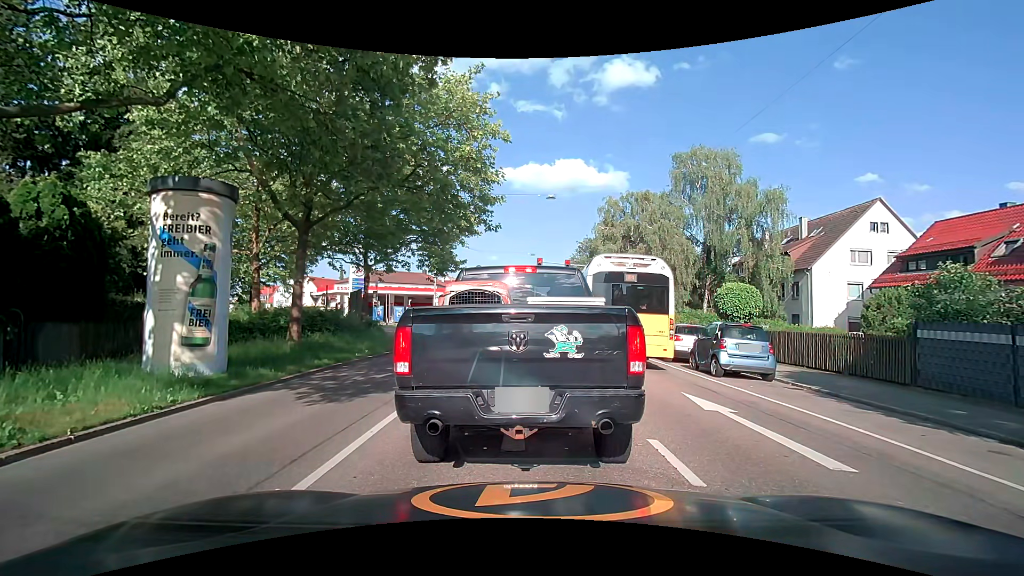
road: secondary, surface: asphalt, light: Day
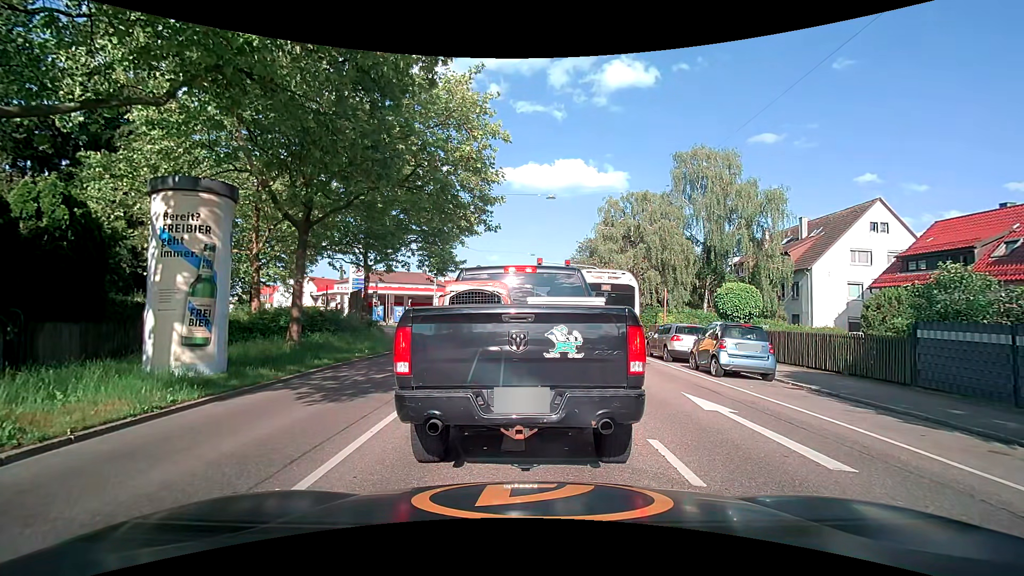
(0.0, 0.0) m; 0°
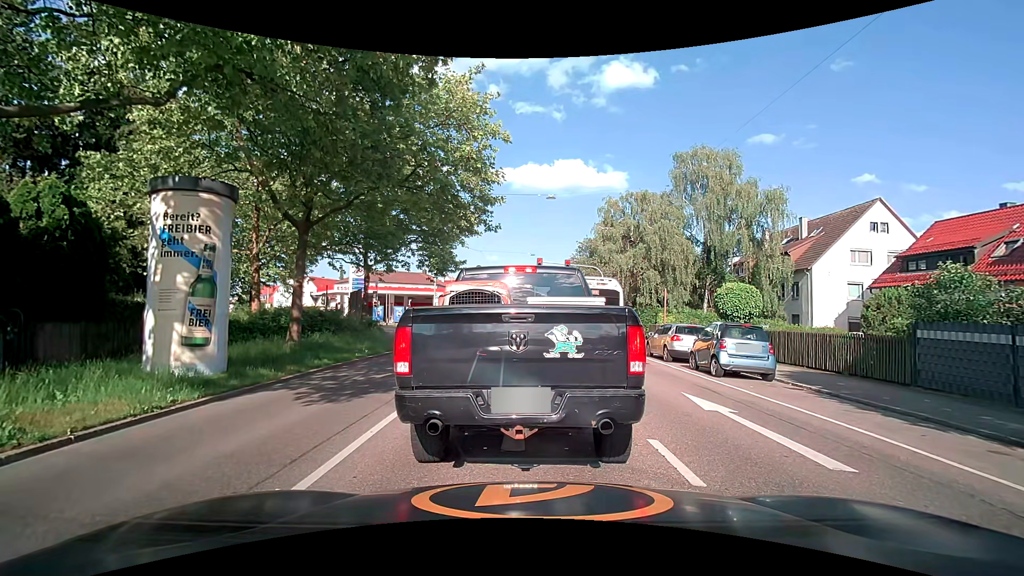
(0.0, 0.0) m; 0°
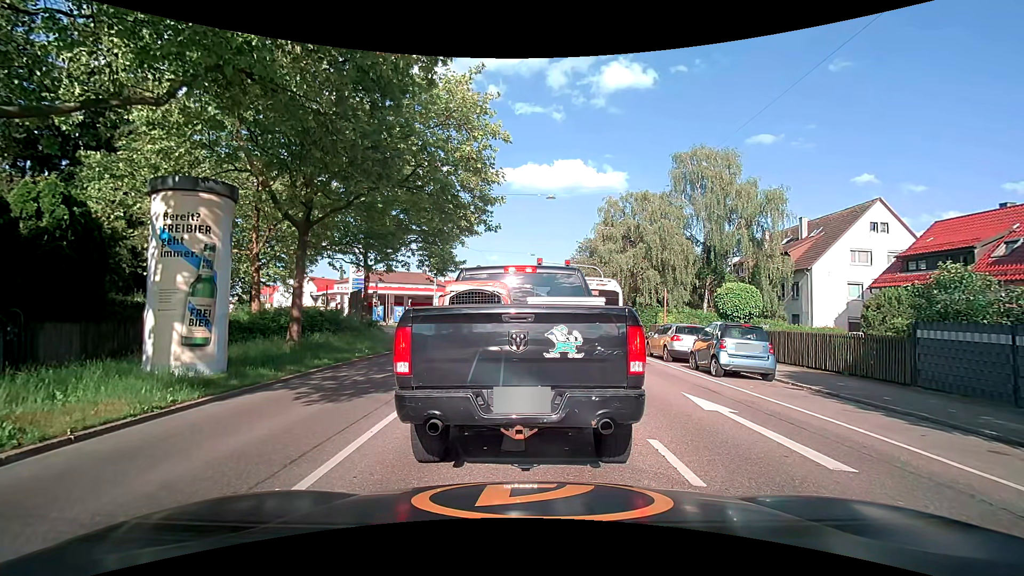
(0.0, 0.0) m; 0°
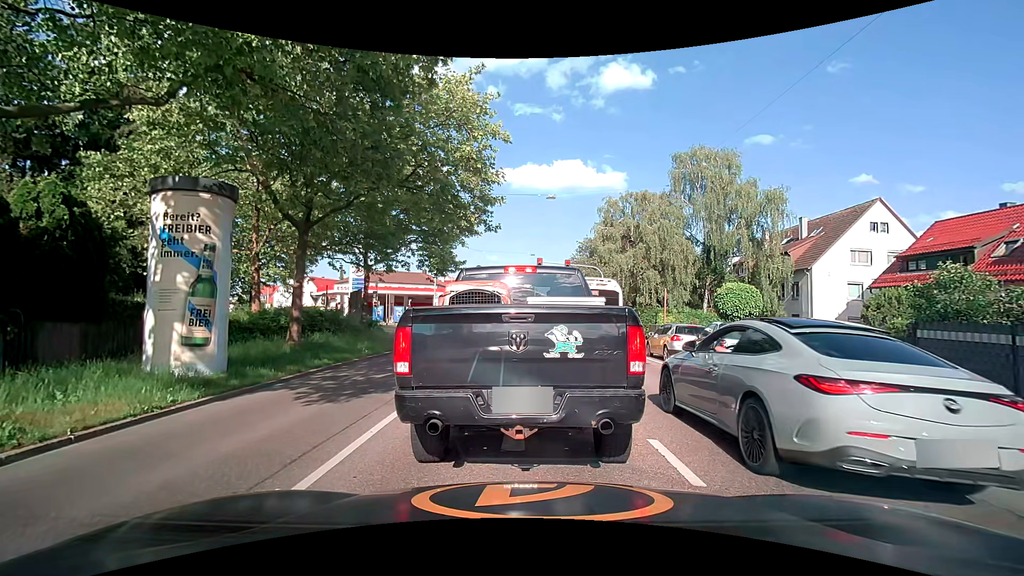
(0.0, 0.0) m; 0°
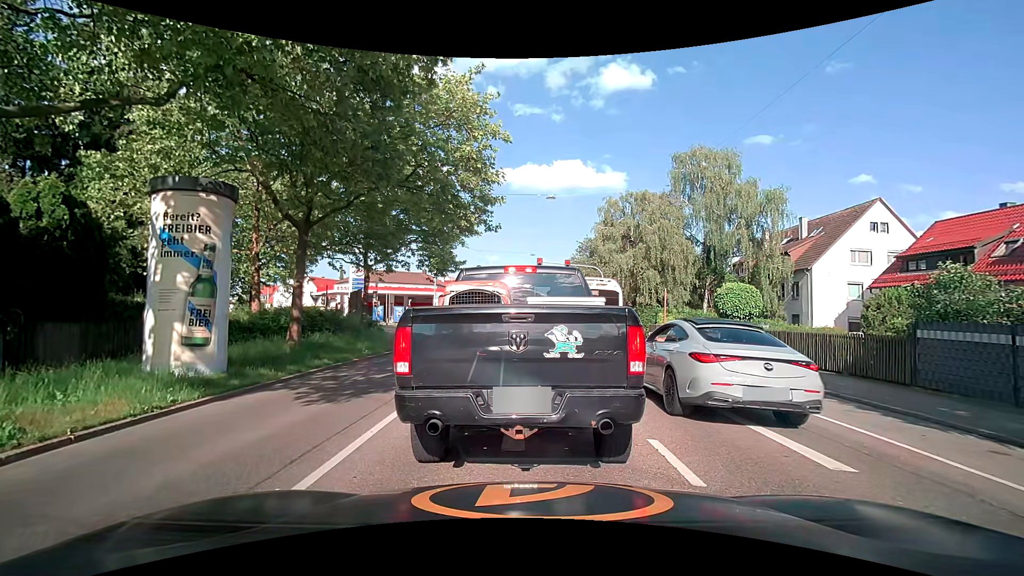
(0.0, 0.0) m; 0°
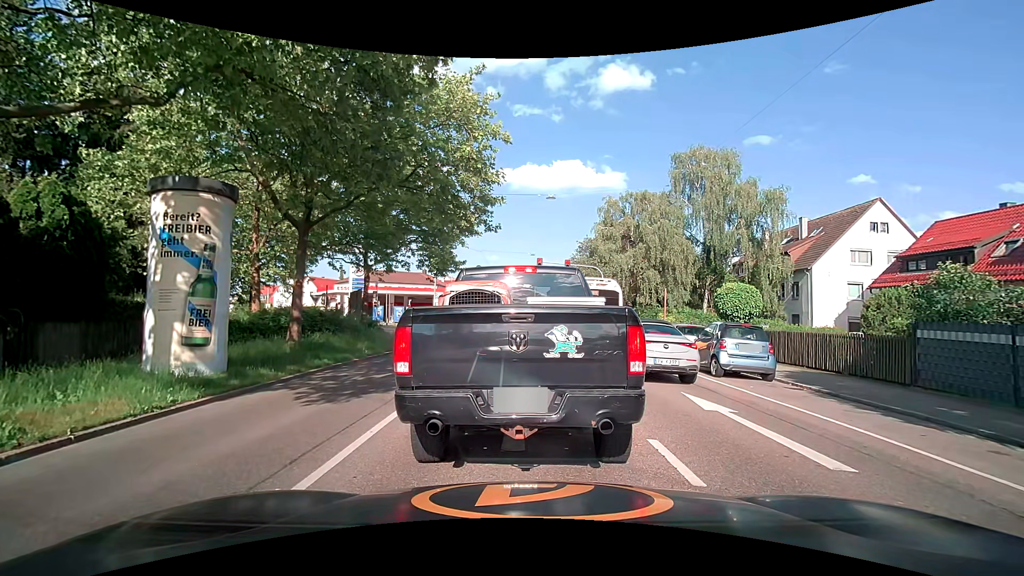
(0.0, 0.0) m; 0°
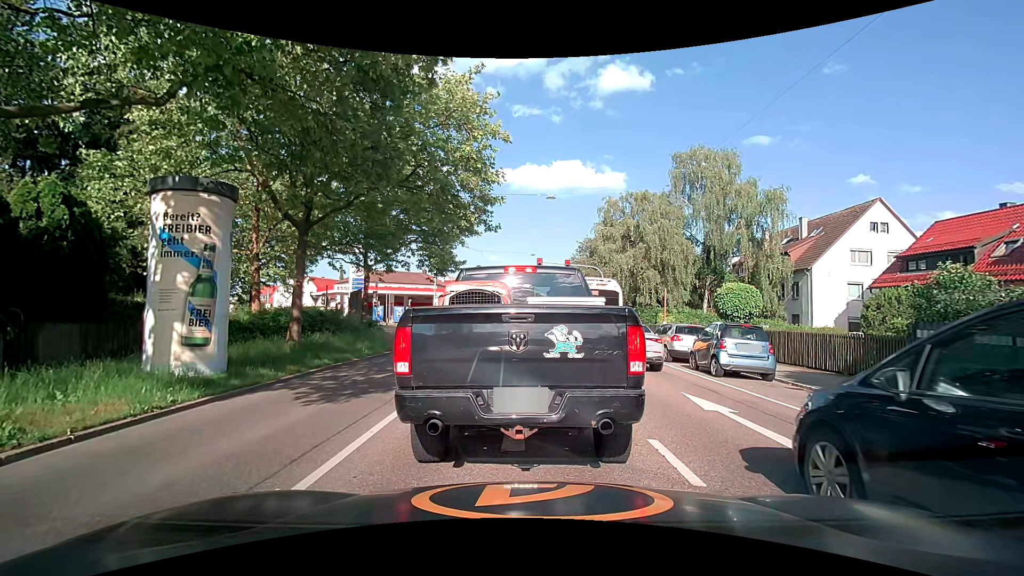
(0.0, 0.0) m; 0°
